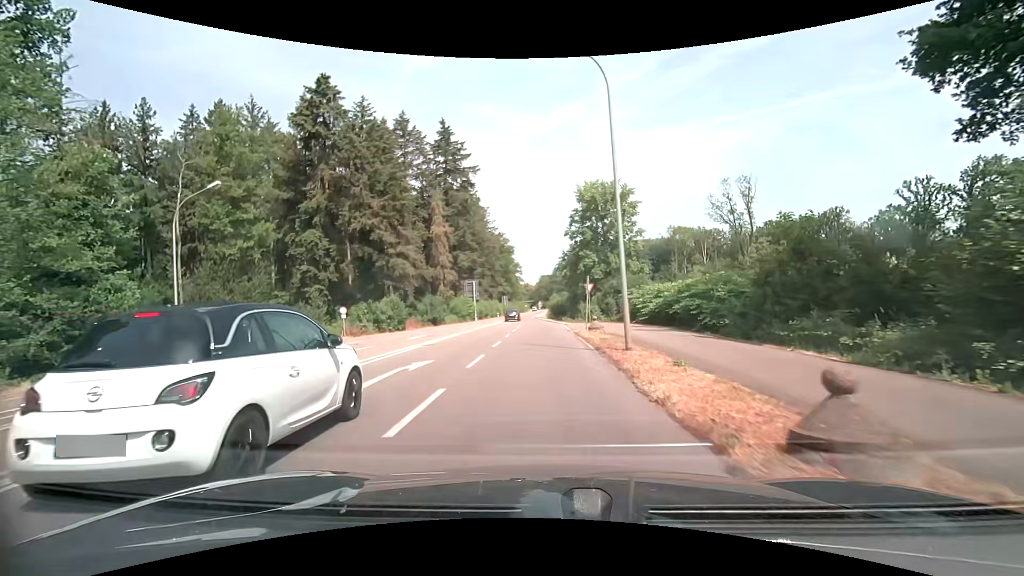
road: secondary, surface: asphalt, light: Day
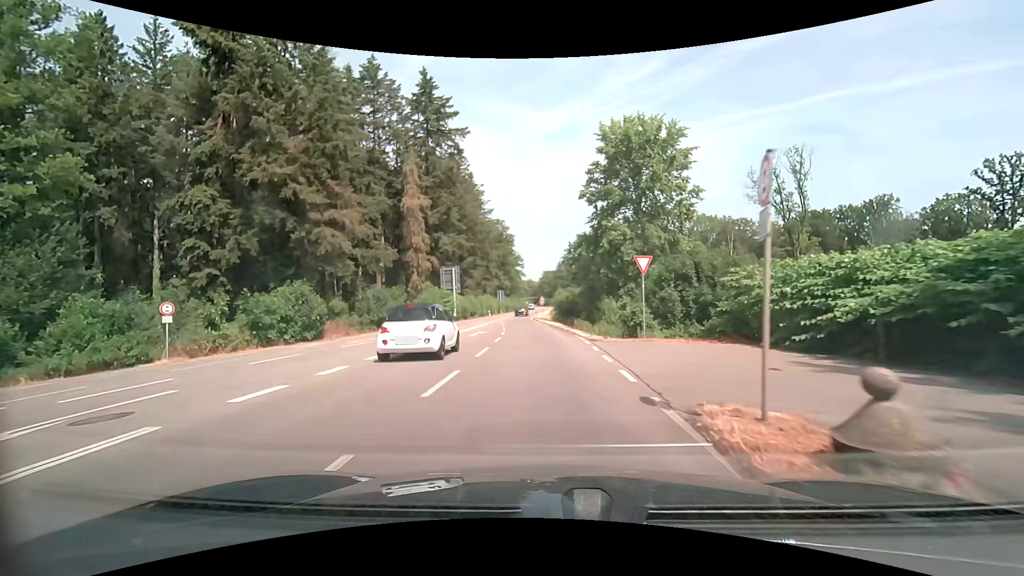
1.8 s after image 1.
(0.0, +21.7) m; 0°
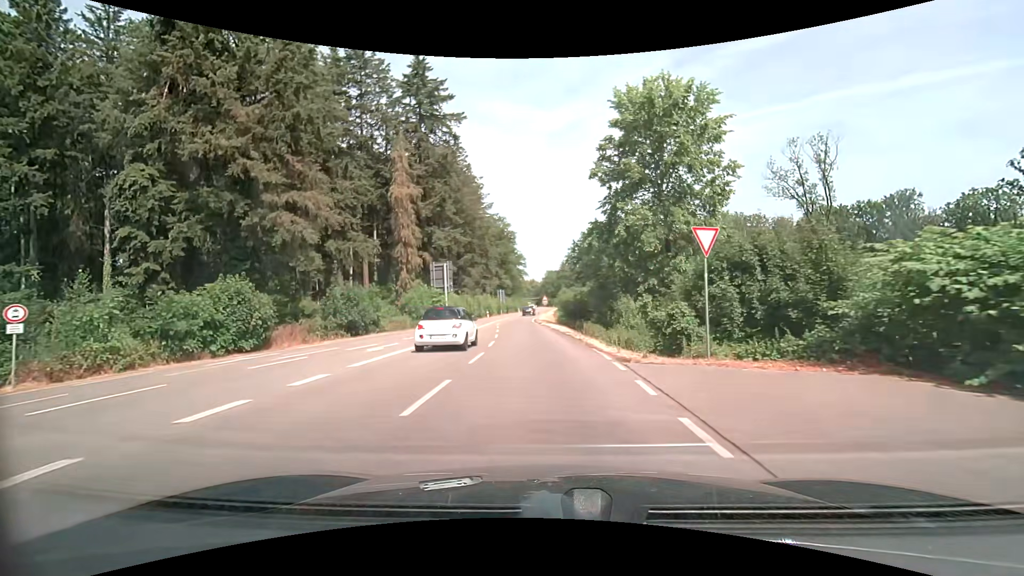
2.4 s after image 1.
(-0.1, +7.2) m; -1°
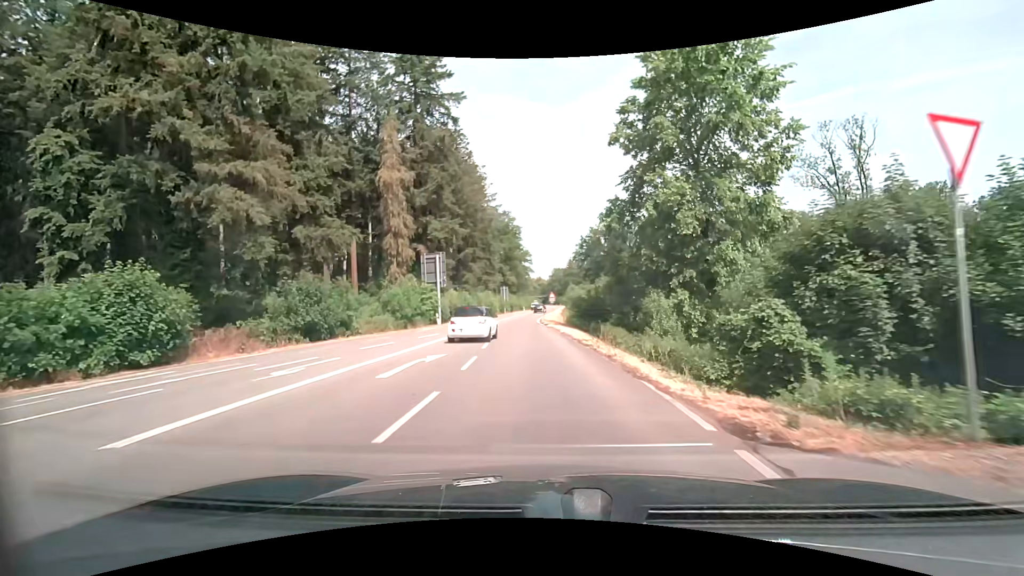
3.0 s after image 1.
(0.0, +7.2) m; -1°
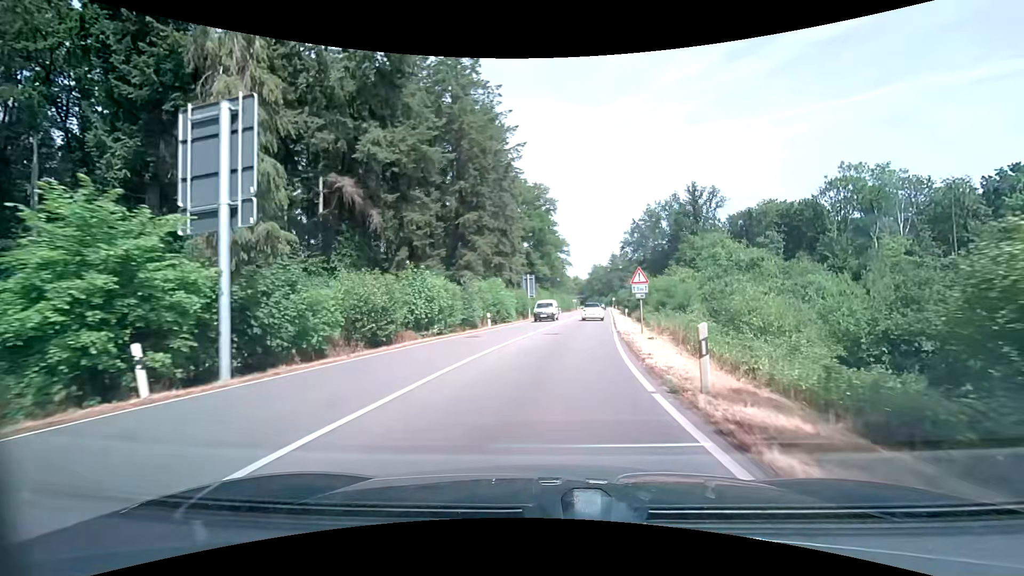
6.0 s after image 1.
(-1.6, +37.3) m; -4°
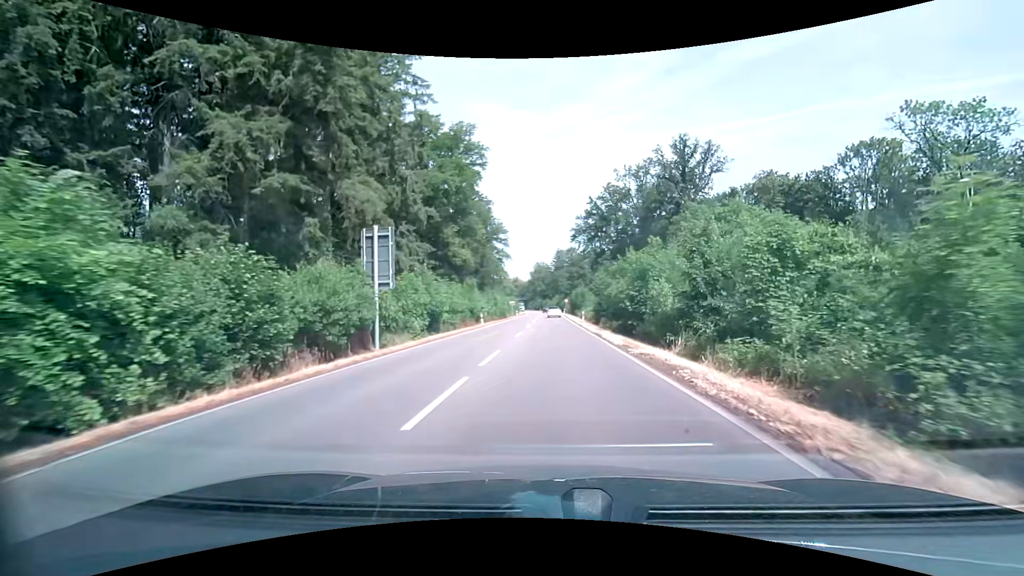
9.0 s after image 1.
(+2.7, +38.3) m; +7°
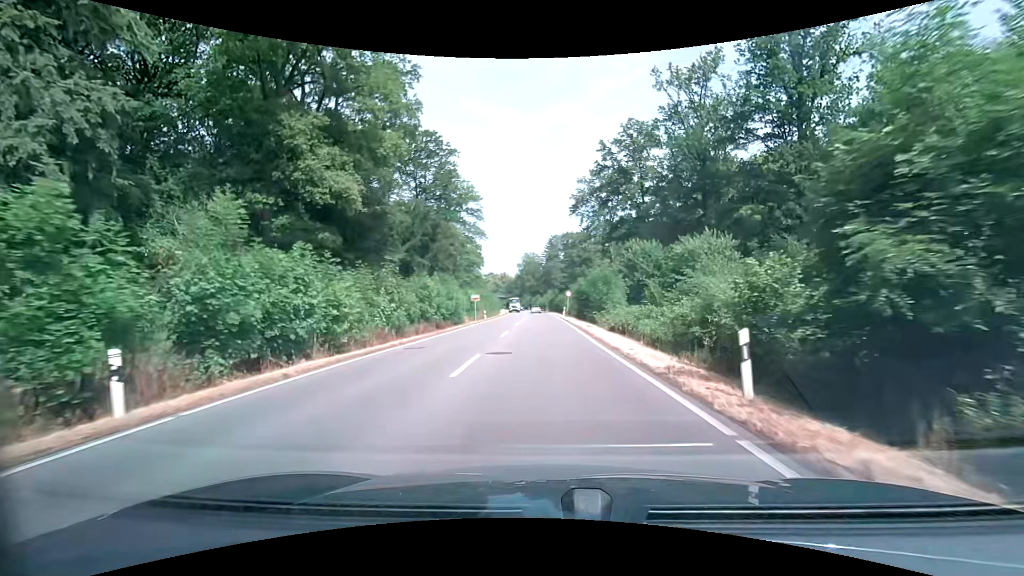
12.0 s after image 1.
(+0.7, +38.1) m; +1°
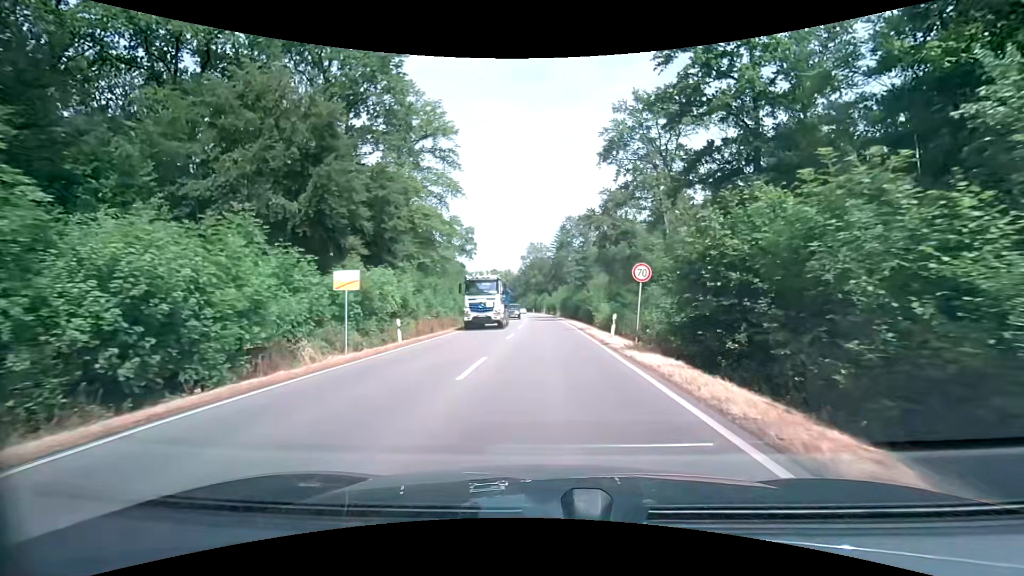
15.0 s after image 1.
(-0.2, +36.2) m; -1°
(0, +10) (0, +20) (0, +30) (0, +40) (0, +50) (0, +60) (-1, +70) (-1, +80) (-2, +90) (-3, +100) m
